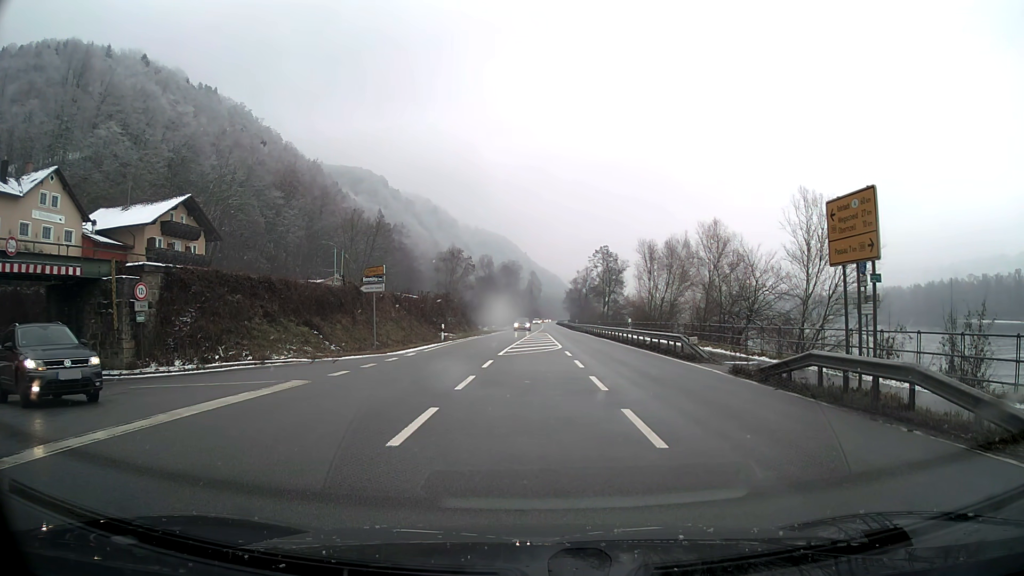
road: primary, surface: asphalt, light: Day
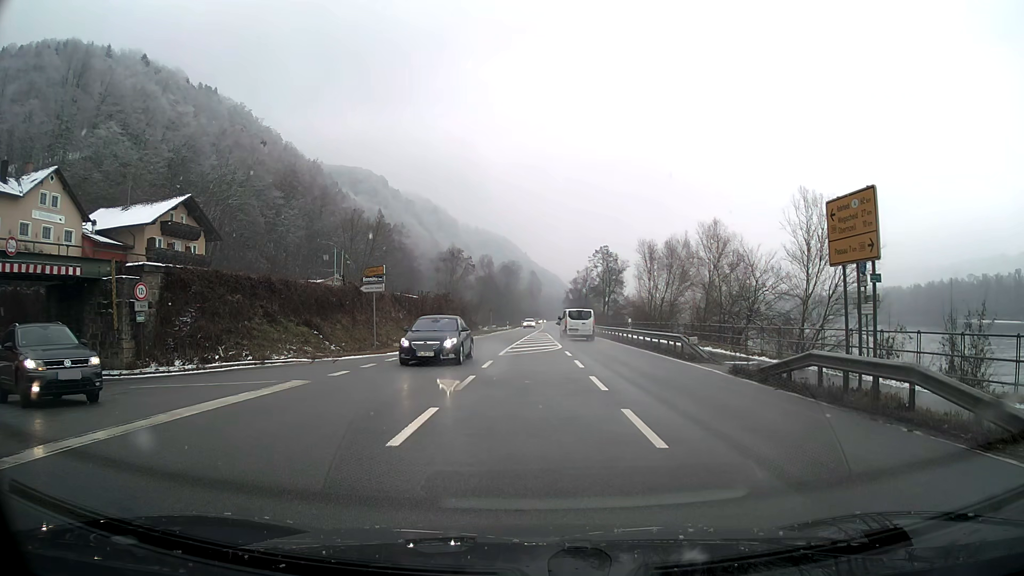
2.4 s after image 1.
(0.0, 0.0) m; 0°
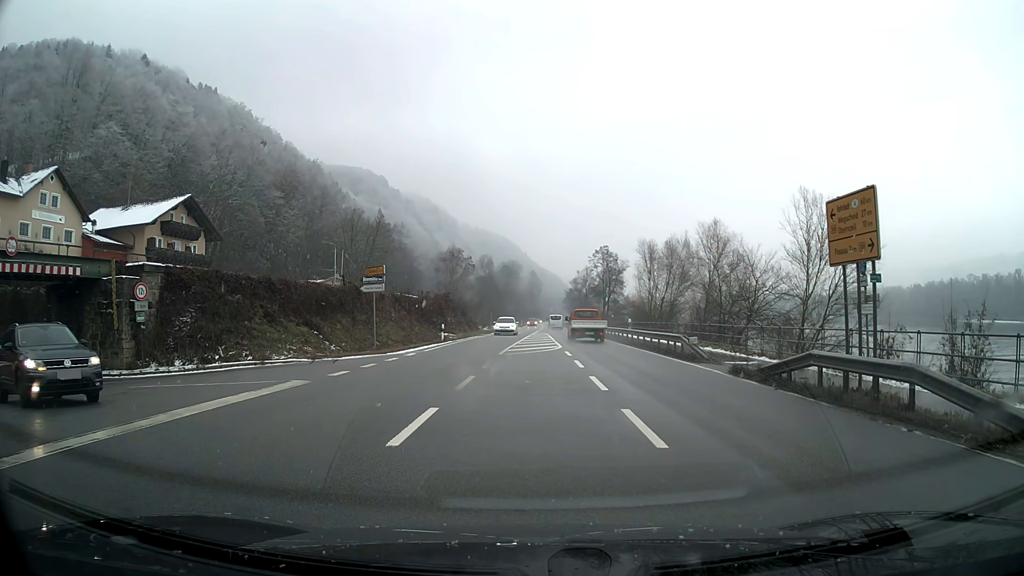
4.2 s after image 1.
(0.0, 0.0) m; 0°
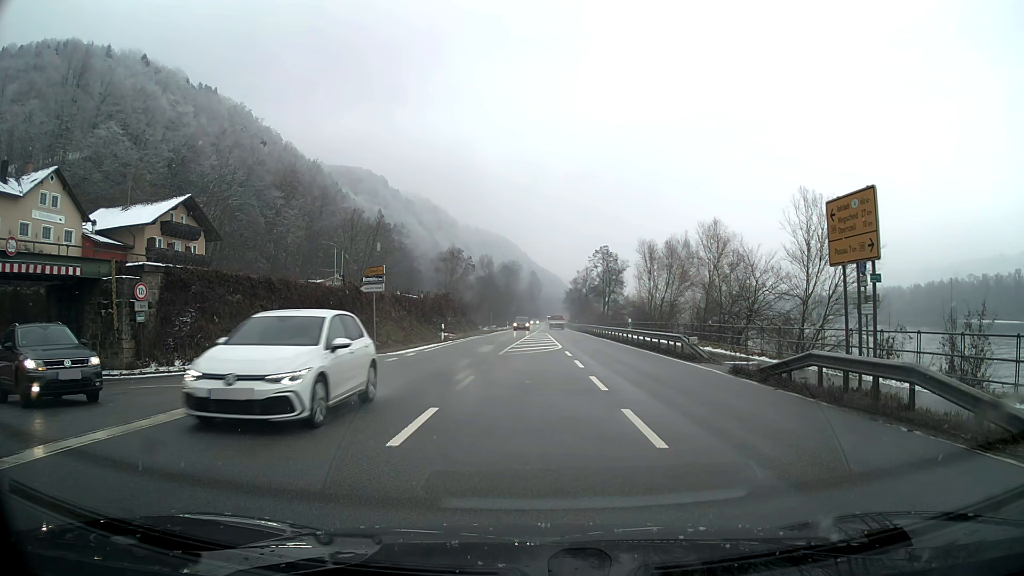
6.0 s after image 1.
(0.0, 0.0) m; 0°
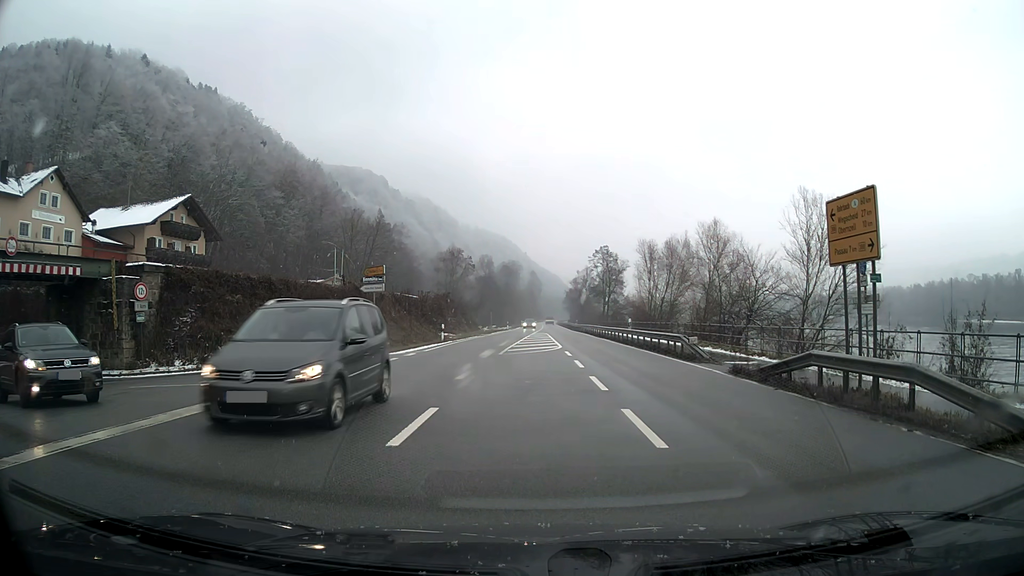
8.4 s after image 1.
(0.0, 0.0) m; 0°
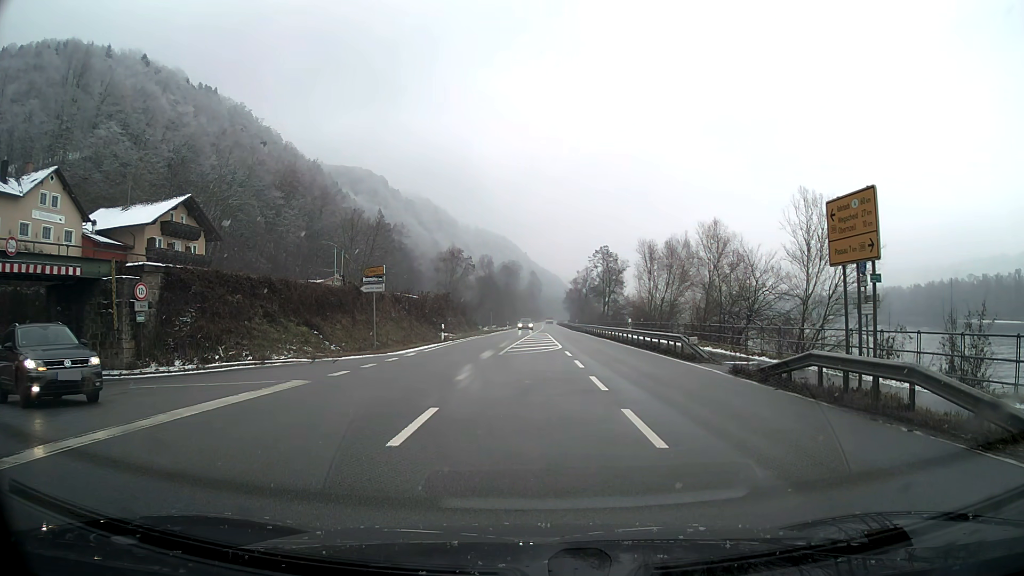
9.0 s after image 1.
(0.0, 0.0) m; 0°
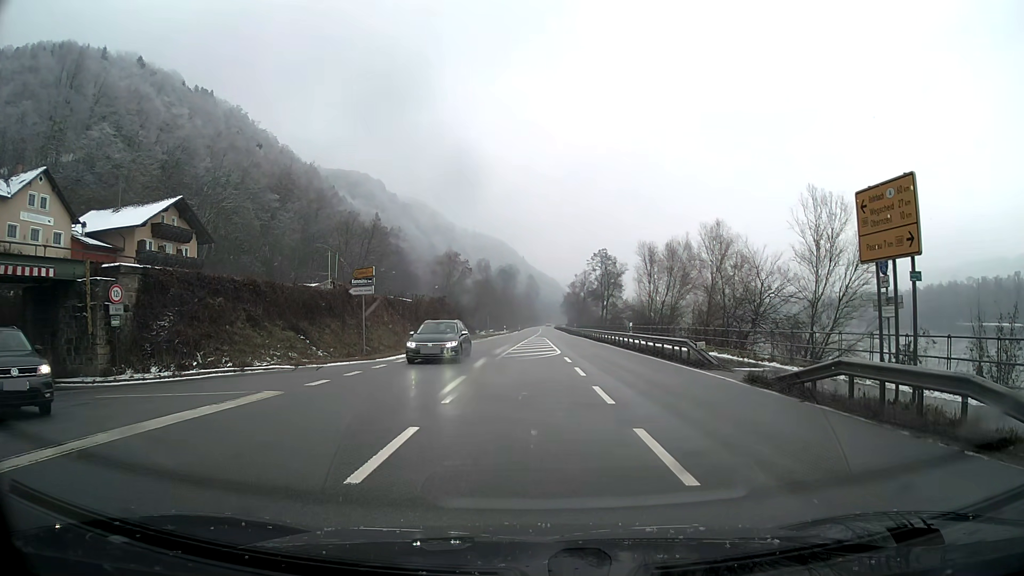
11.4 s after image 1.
(0.0, +1.6) m; +1°
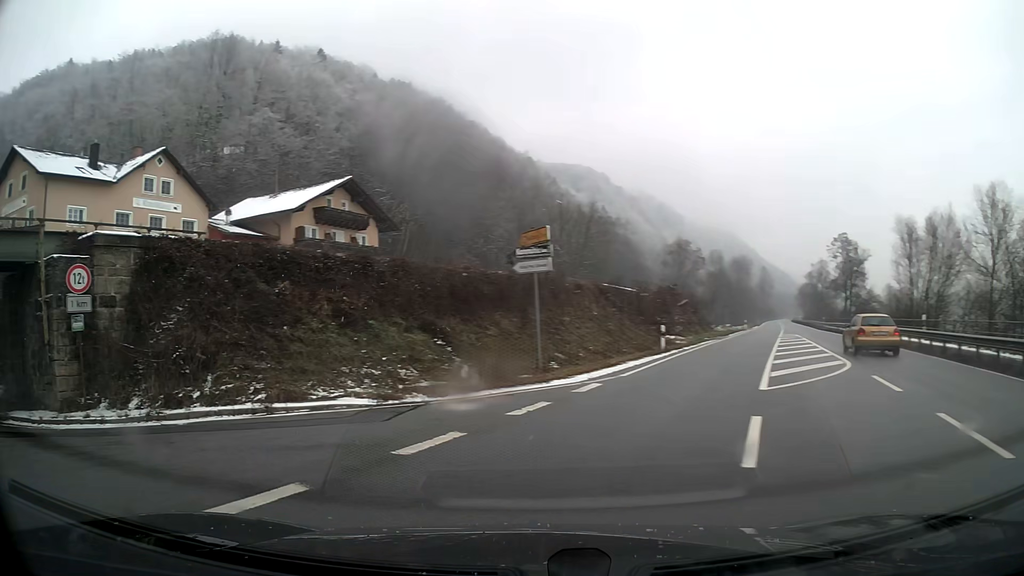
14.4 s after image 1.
(-1.4, +11.5) m; -29°
